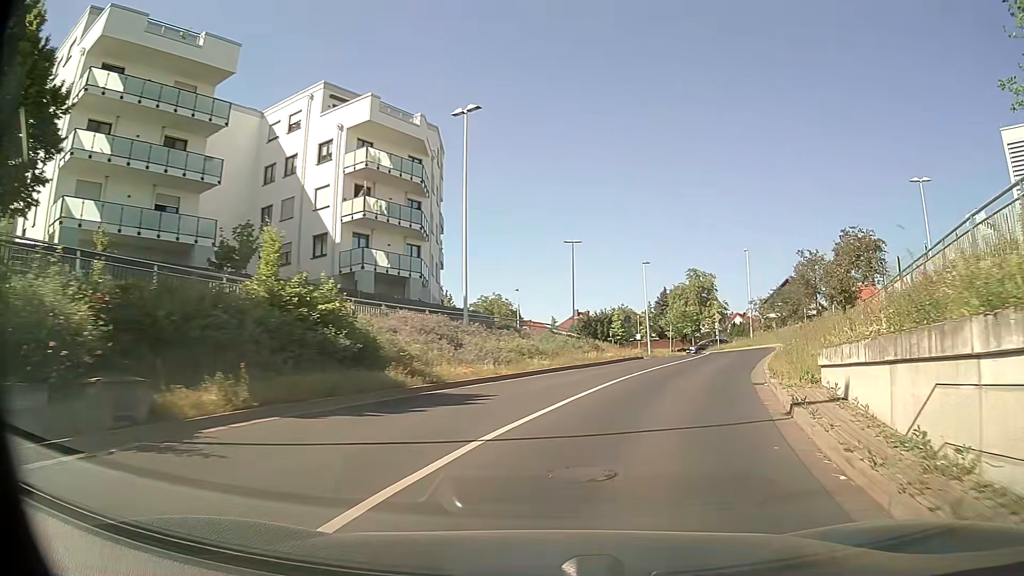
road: tertiary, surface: asphalt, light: Day
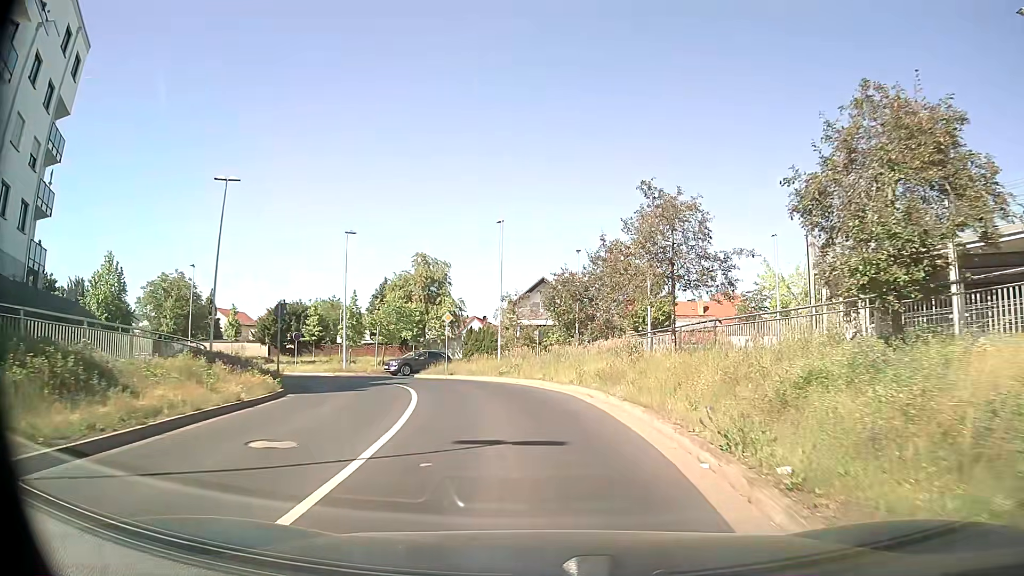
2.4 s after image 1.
(+5.1, +21.4) m; +23°
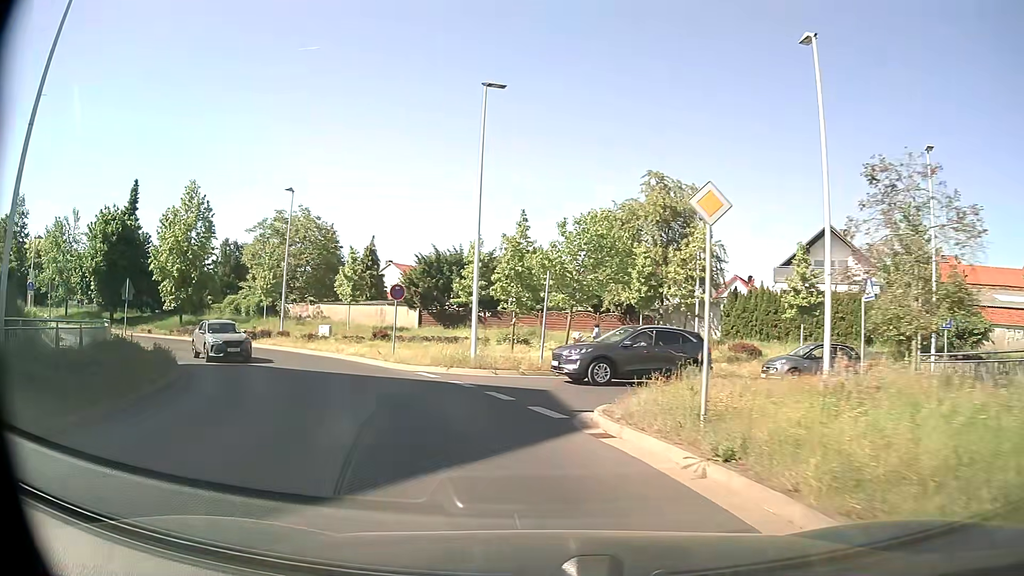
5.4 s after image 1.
(-3.0, +24.4) m; -20°
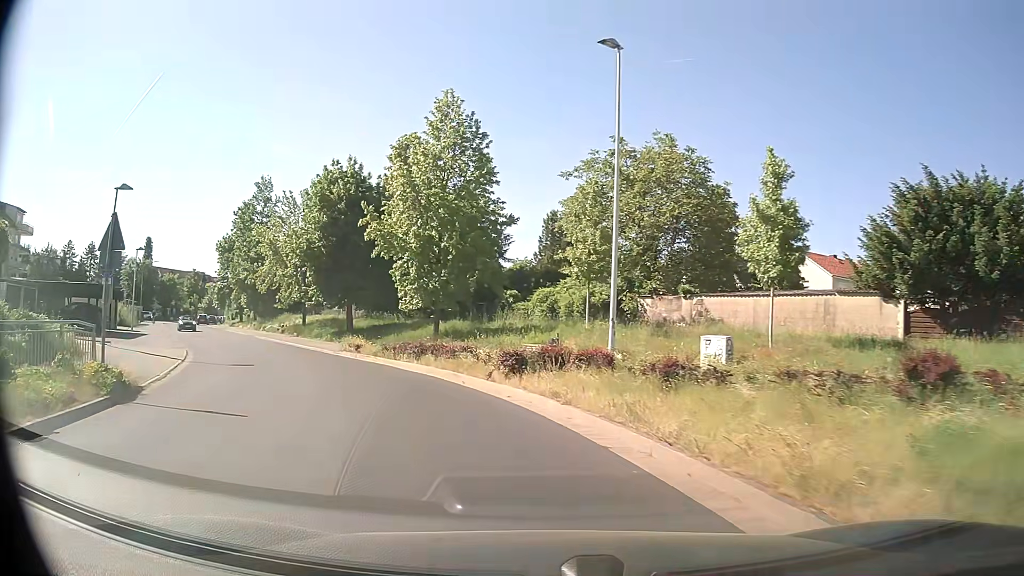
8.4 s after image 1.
(-7.1, +23.6) m; -33°
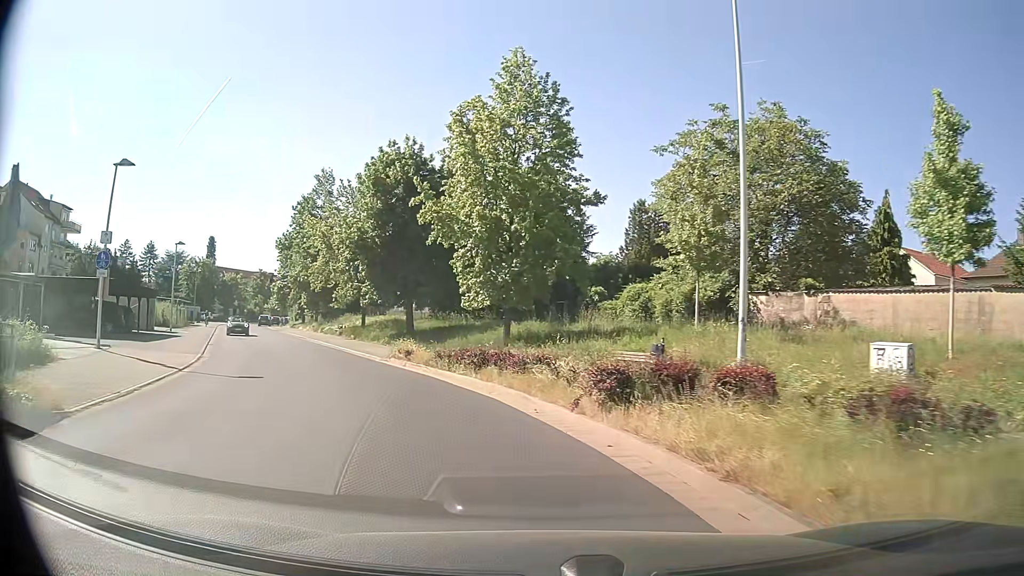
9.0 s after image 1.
(-0.3, +5.1) m; -6°
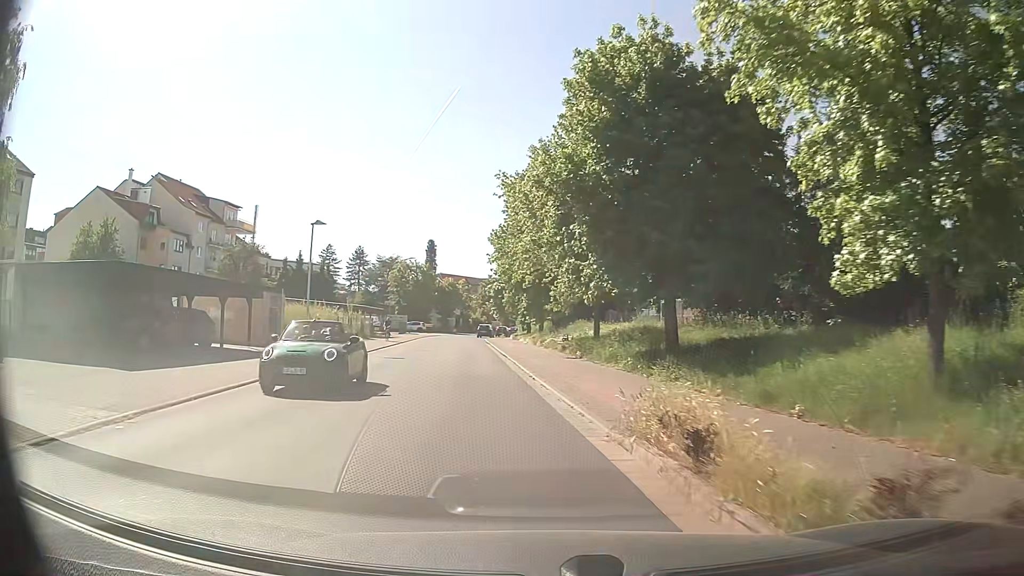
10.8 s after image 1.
(-2.8, +15.4) m; -21°
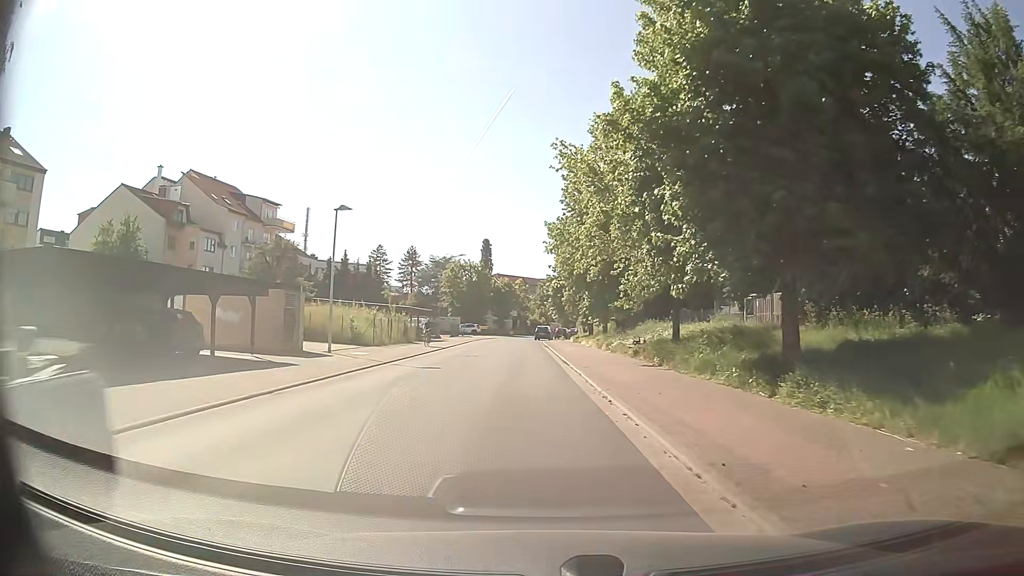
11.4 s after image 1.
(-0.3, +5.4) m; -5°
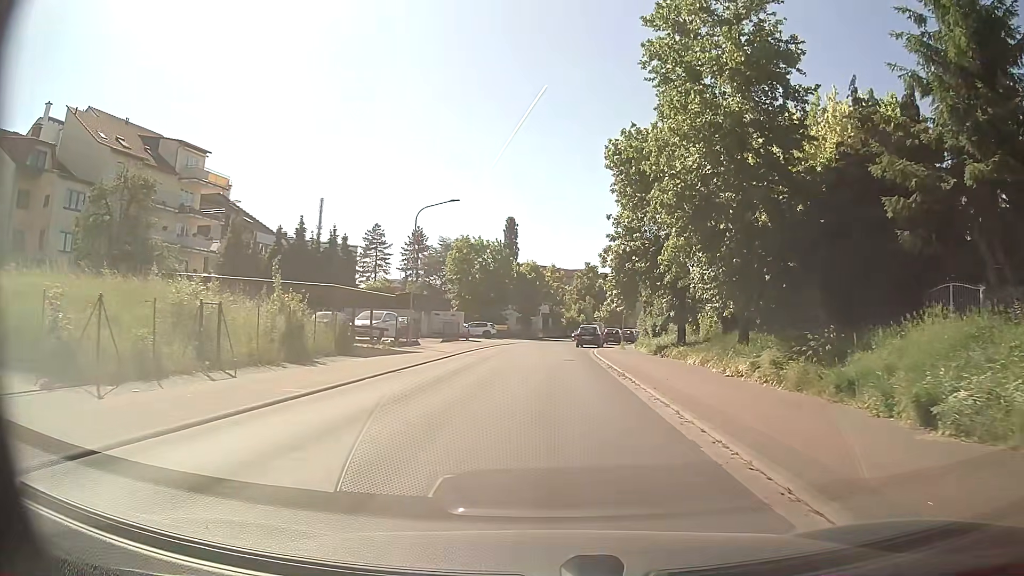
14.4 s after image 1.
(-1.1, +27.7) m; -3°
(0, +10) (0, +20) (0, +30) (+1, +40) (+1, +50) (+2, +60) (+4, +70) (+8, +79) (+12, +88) (+16, +97) m
